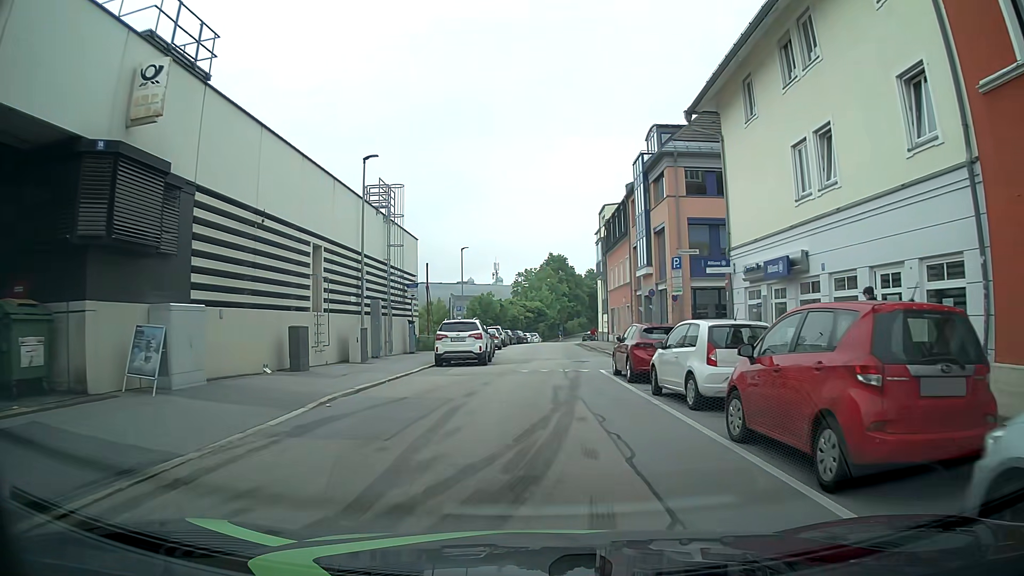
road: residential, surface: asphalt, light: Day
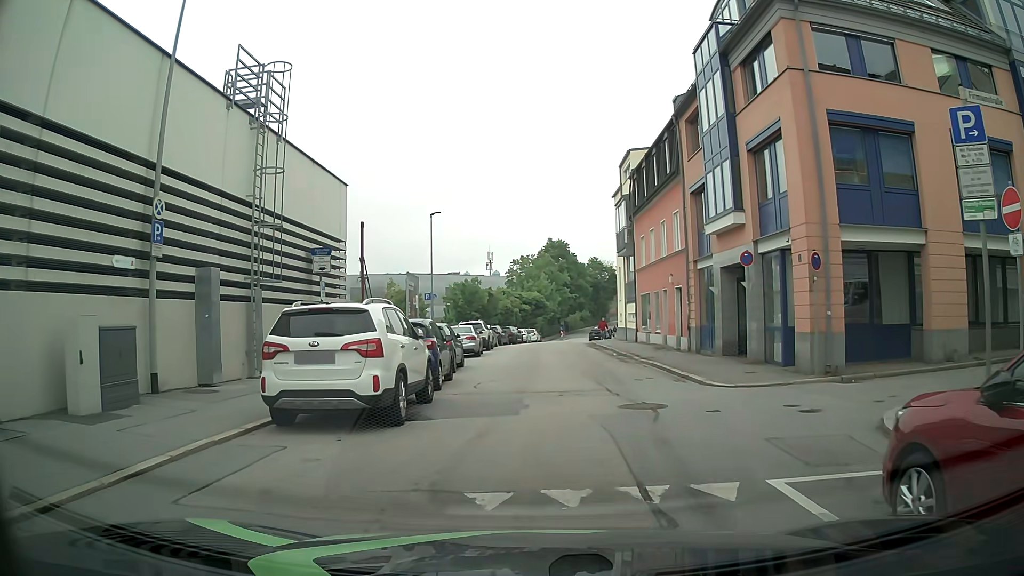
(-0.1, +15.1) m; +1°
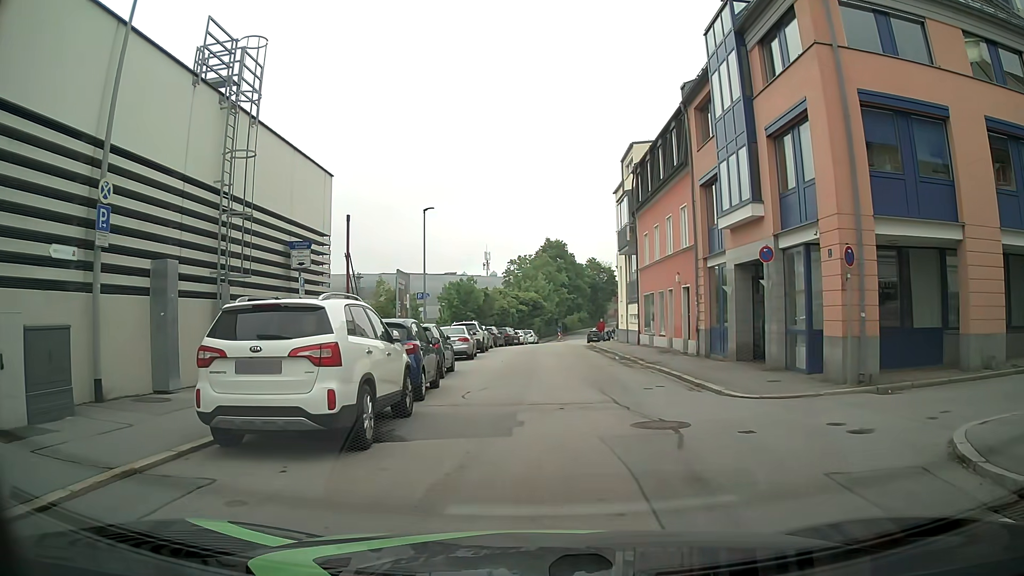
(0.0, +1.7) m; +1°
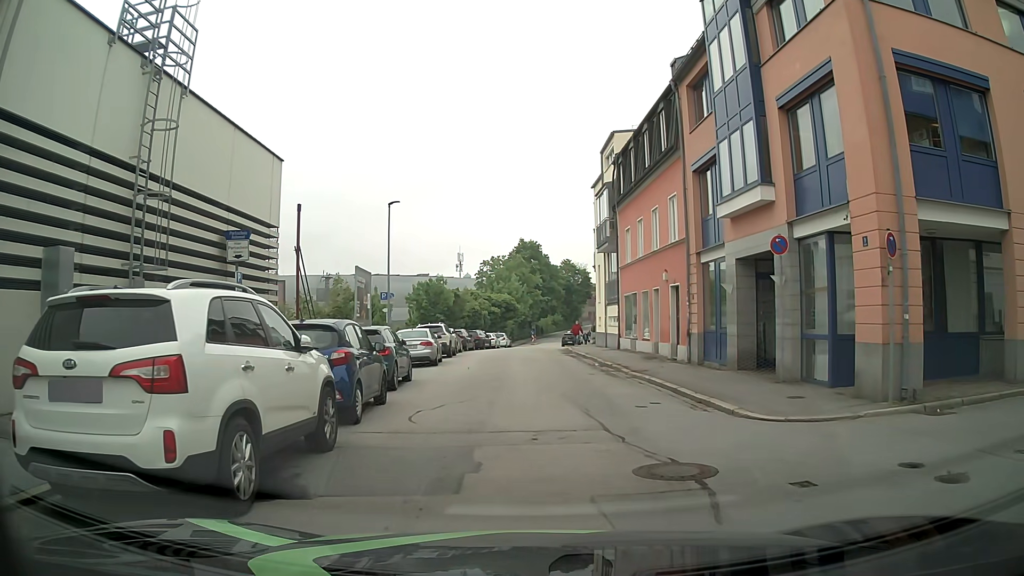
(-0.1, +2.6) m; +3°
